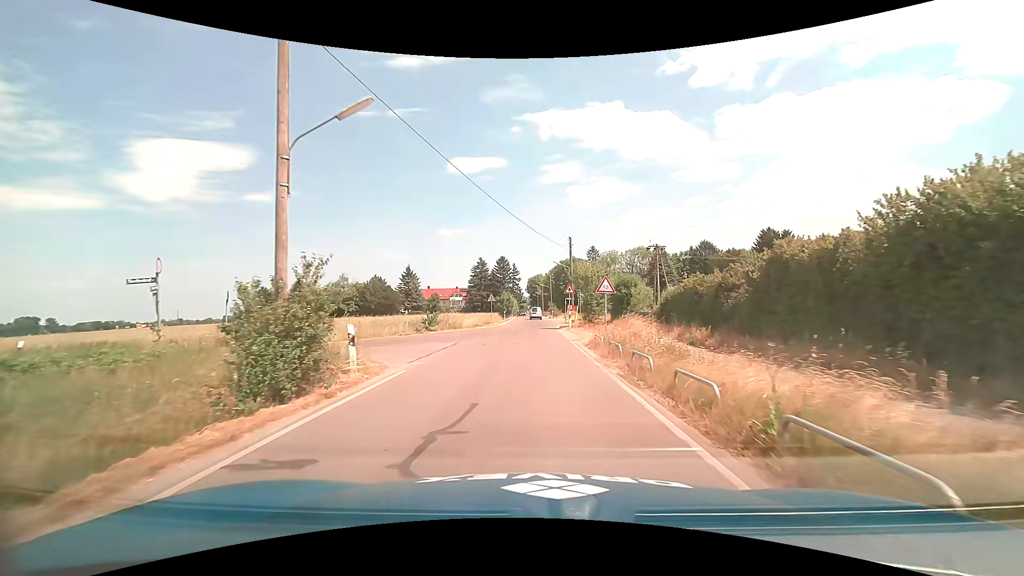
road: unclassified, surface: asphalt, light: Day
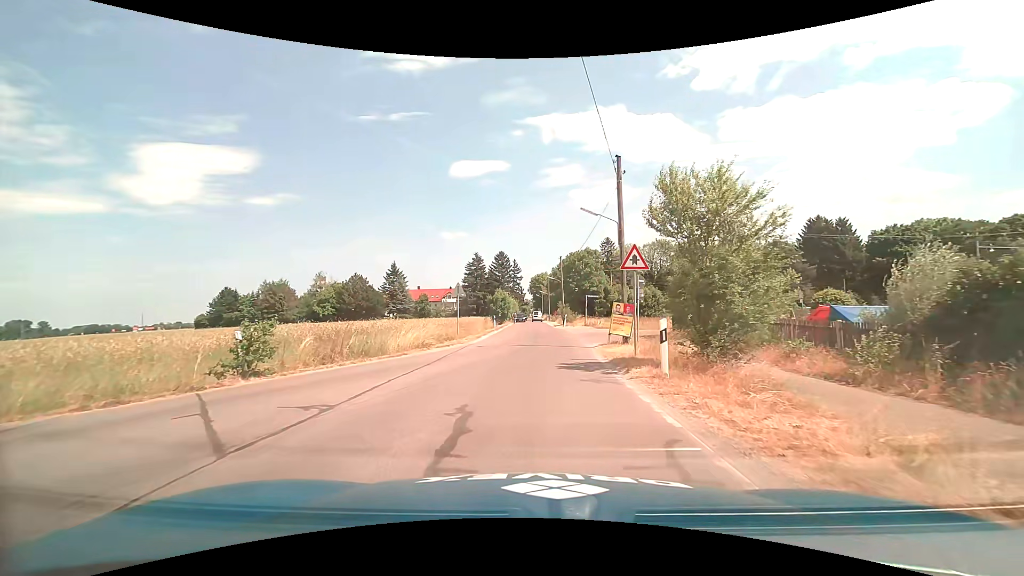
(0.0, +23.0) m; 0°
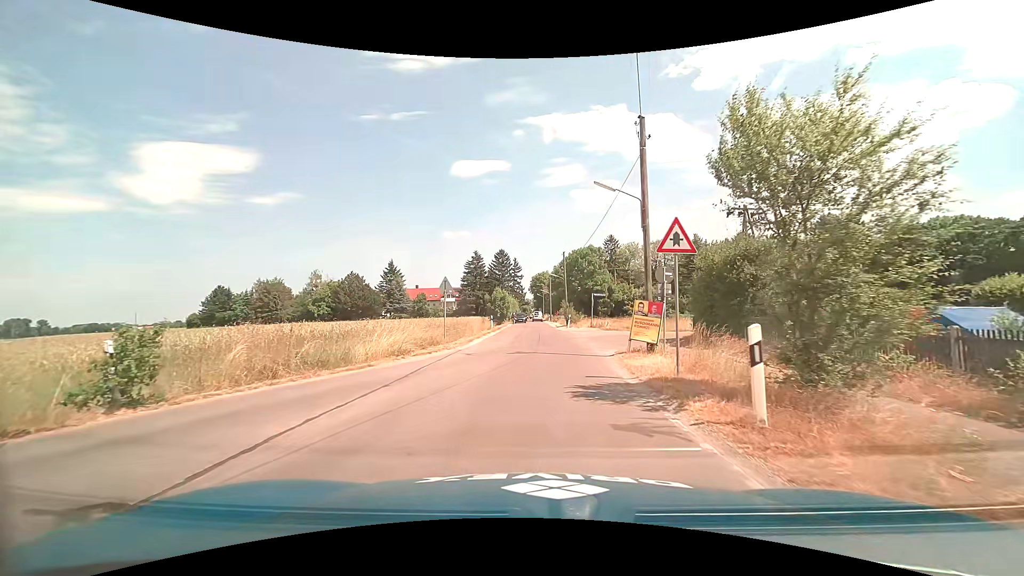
(0.0, +4.0) m; 0°
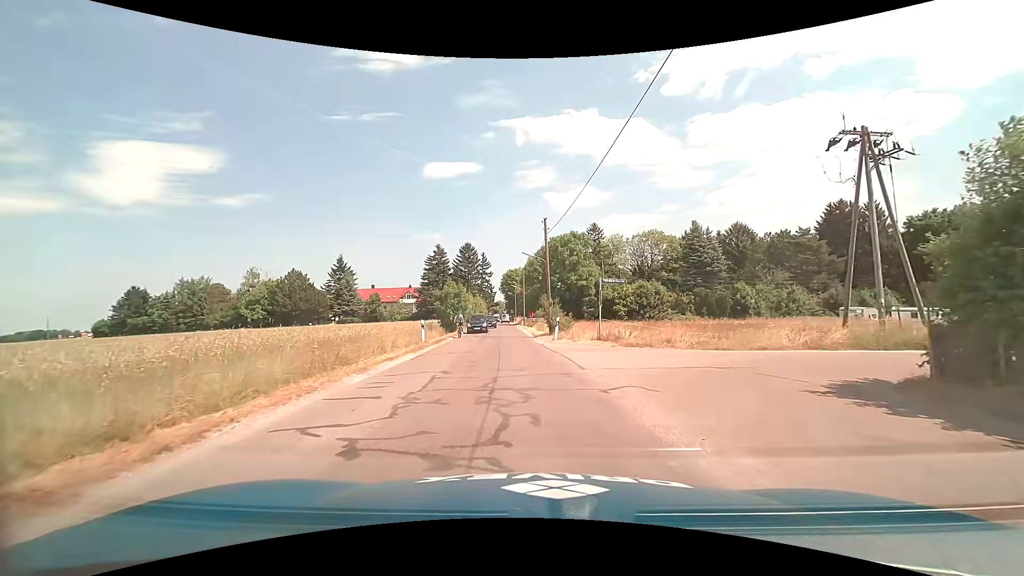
(+0.5, +18.6) m; +3°
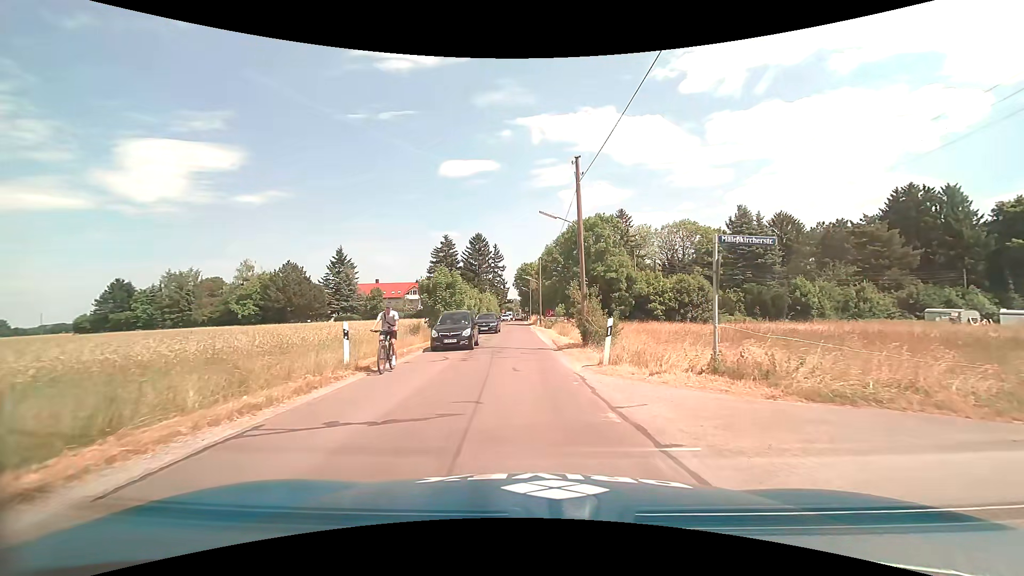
(-0.2, +12.3) m; -2°
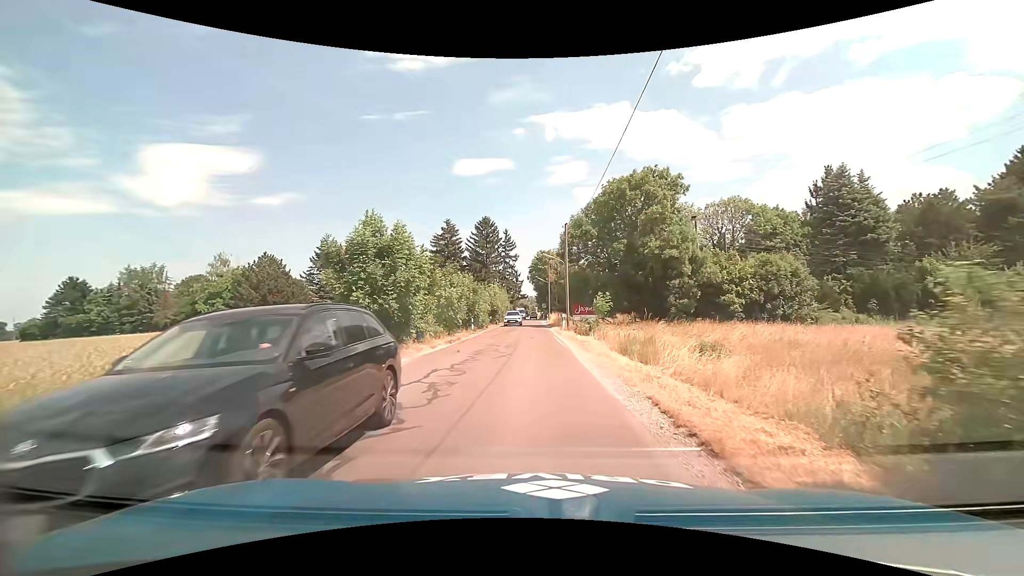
(-0.4, +18.5) m; -1°
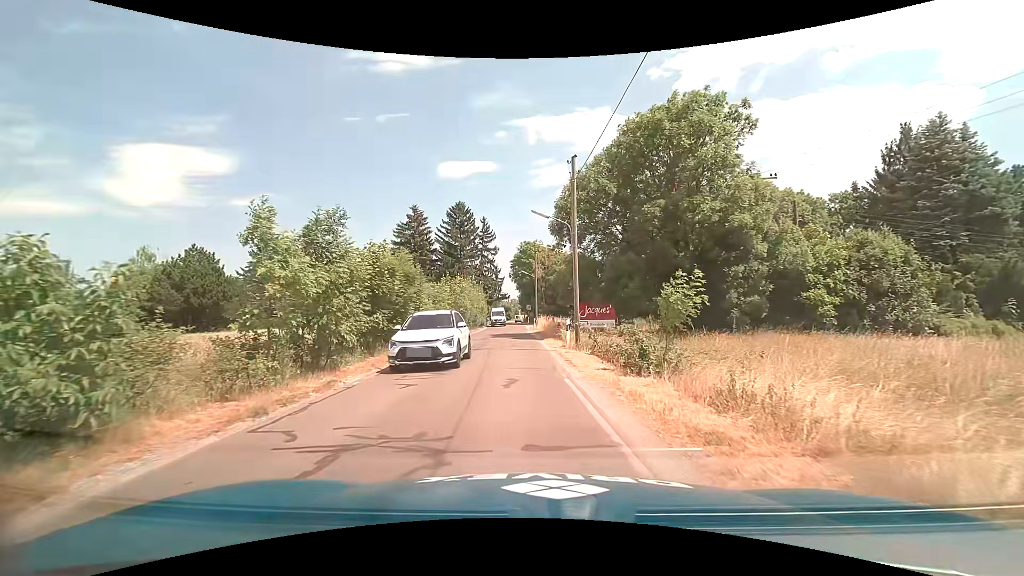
(-0.2, +15.8) m; +1°
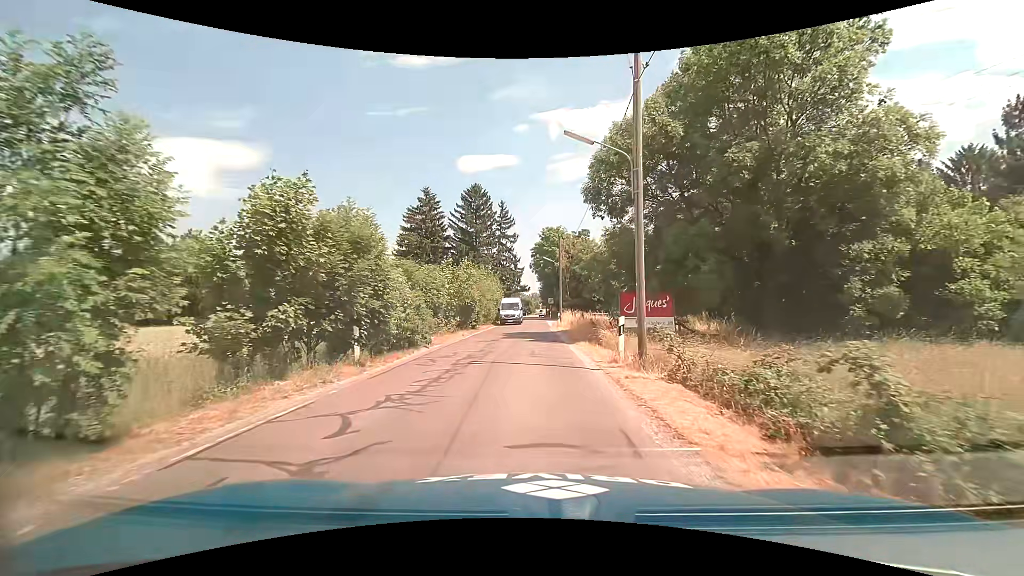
(-0.2, +8.0) m; -3°
(0, +10) (0, +20) (0, +30) (0, +40) (0, +50) (0, +60) (0, +70) (0, +80) (0, +90) (0, +100) m
